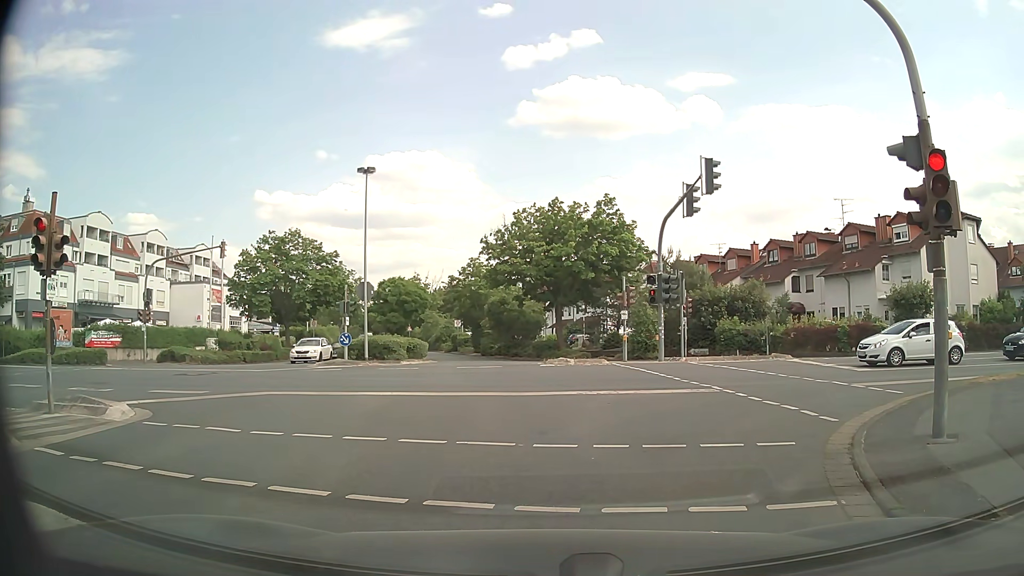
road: unclassified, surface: asphalt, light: Day
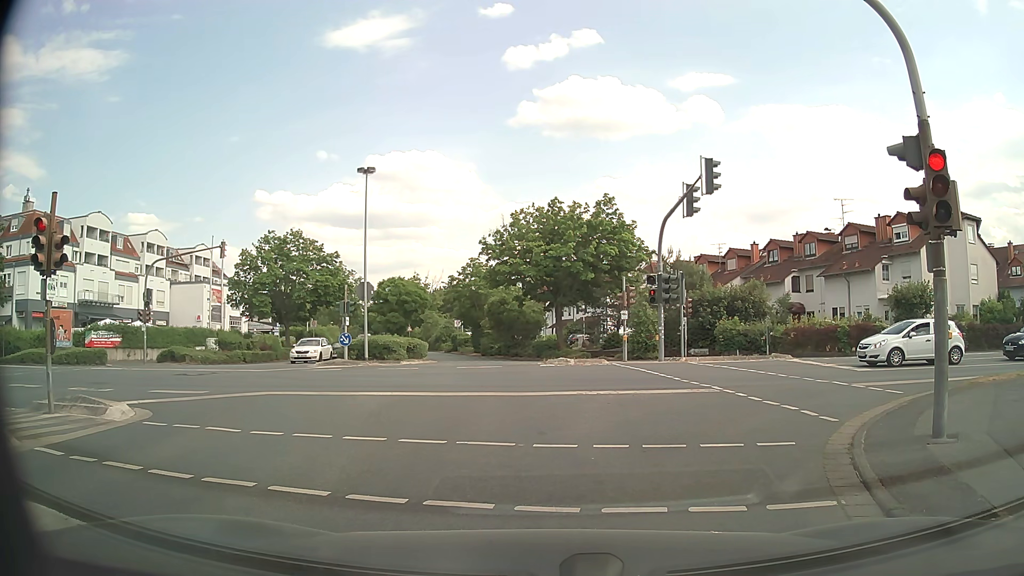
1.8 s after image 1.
(0.0, 0.0) m; 0°
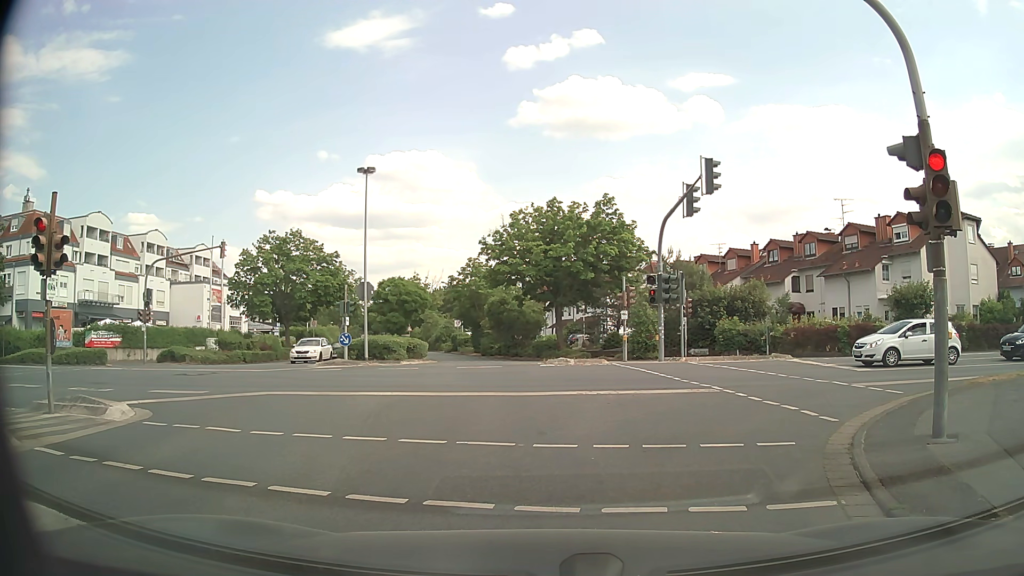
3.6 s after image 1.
(0.0, 0.0) m; 0°
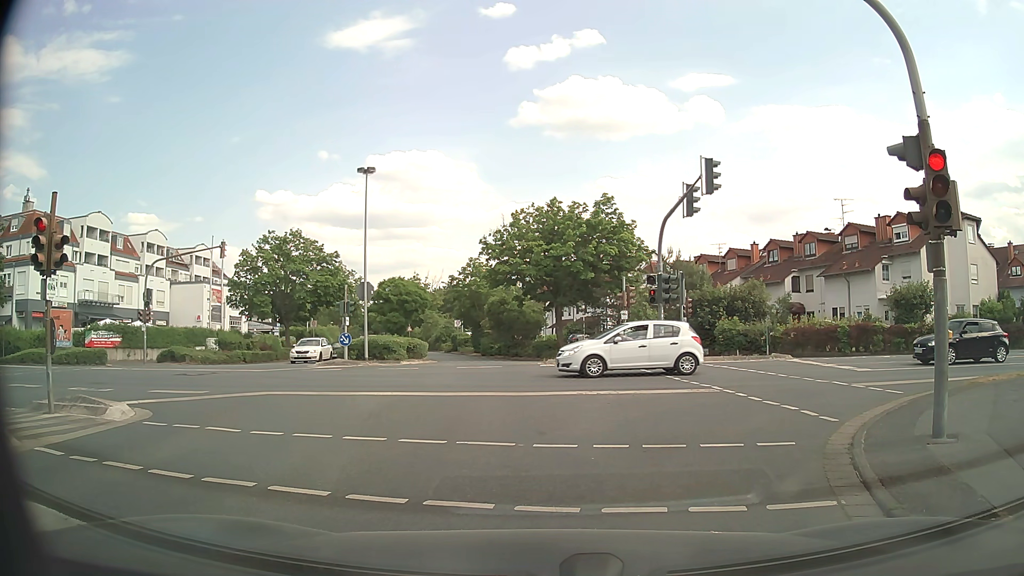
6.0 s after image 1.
(0.0, 0.0) m; 0°
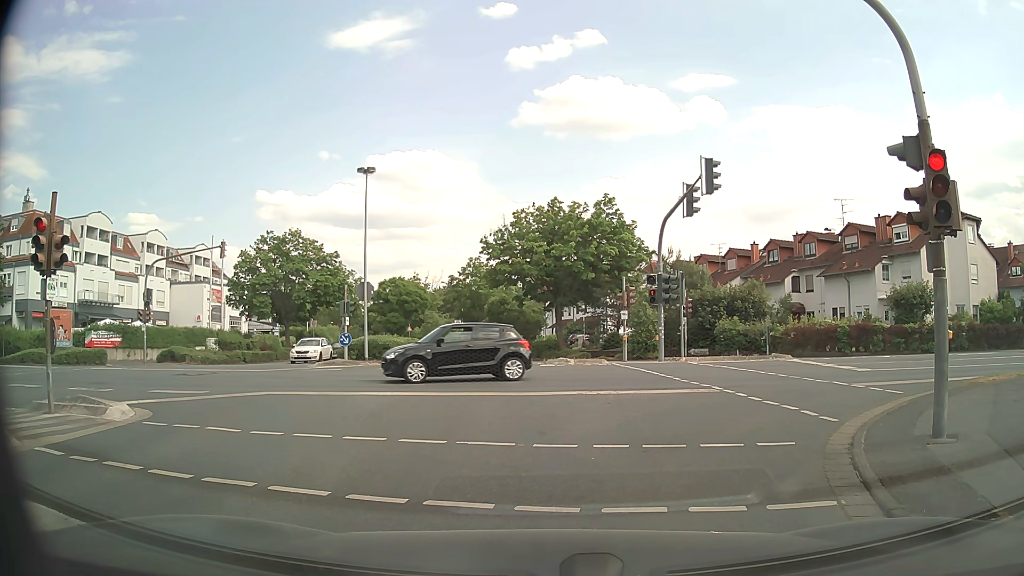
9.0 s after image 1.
(0.0, 0.0) m; 0°
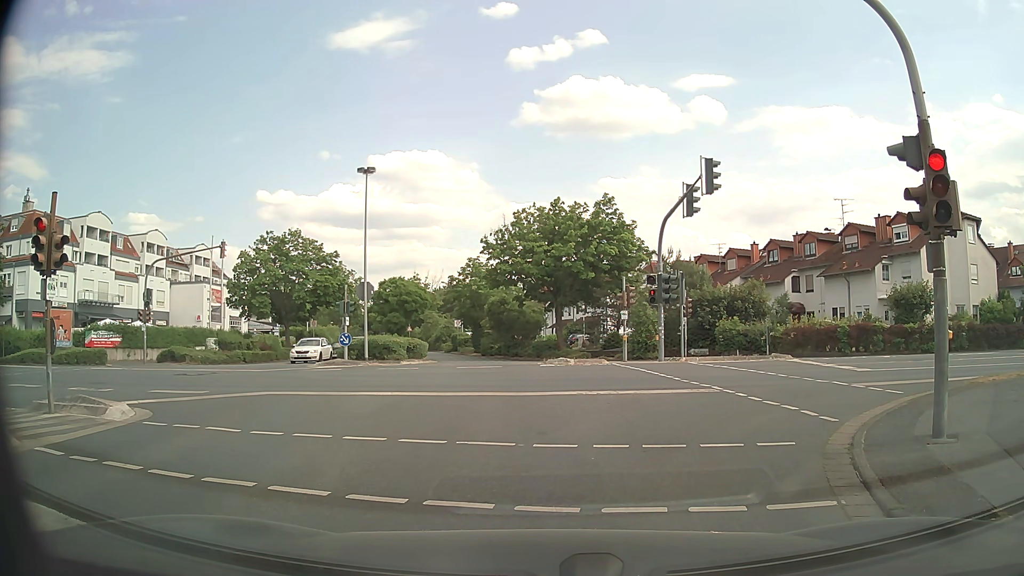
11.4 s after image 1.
(0.0, 0.0) m; 0°
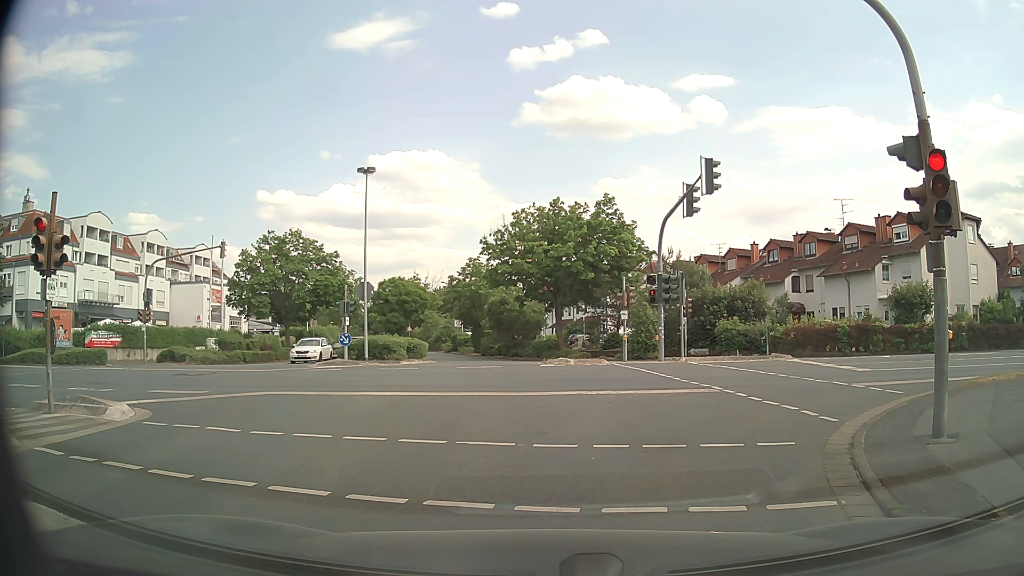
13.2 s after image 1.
(0.0, 0.0) m; 0°
